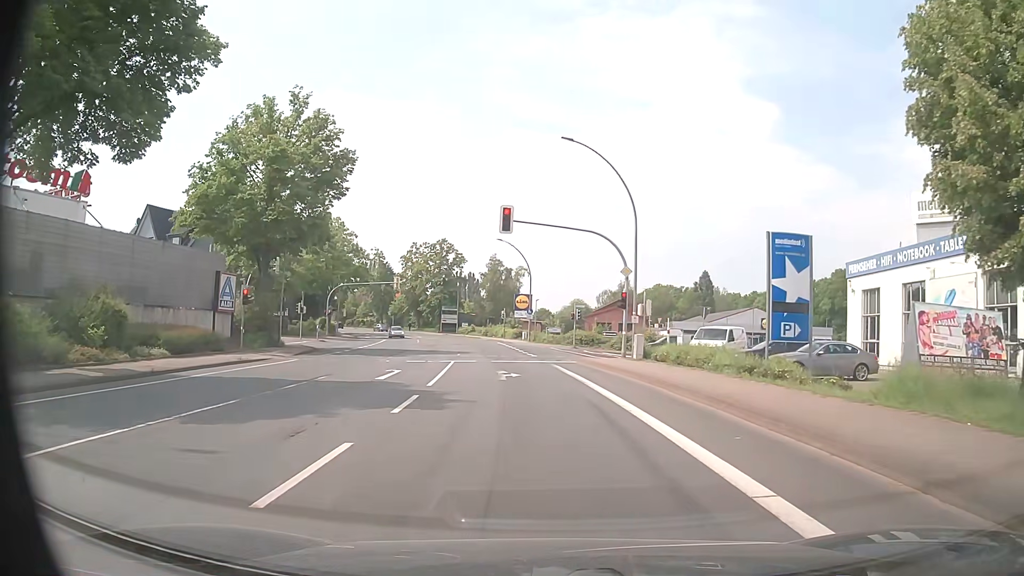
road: primary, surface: asphalt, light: Day
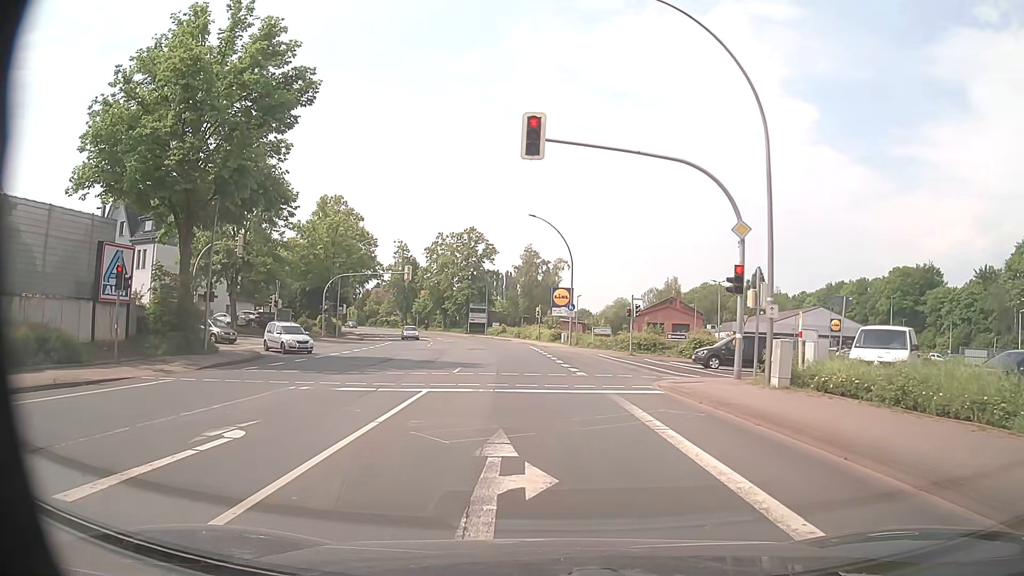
(-0.2, +13.9) m; -3°
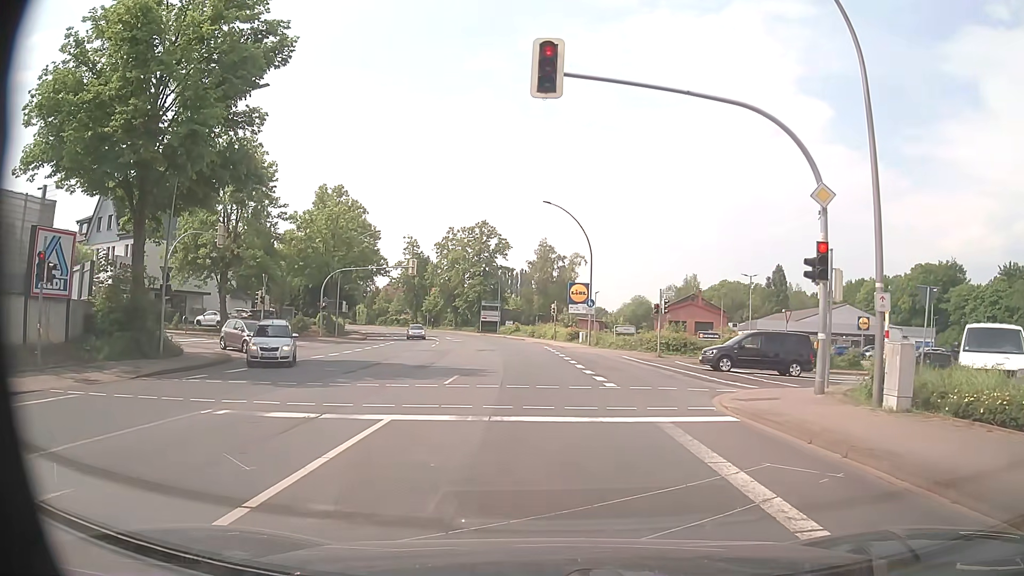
(0.0, +4.7) m; -1°
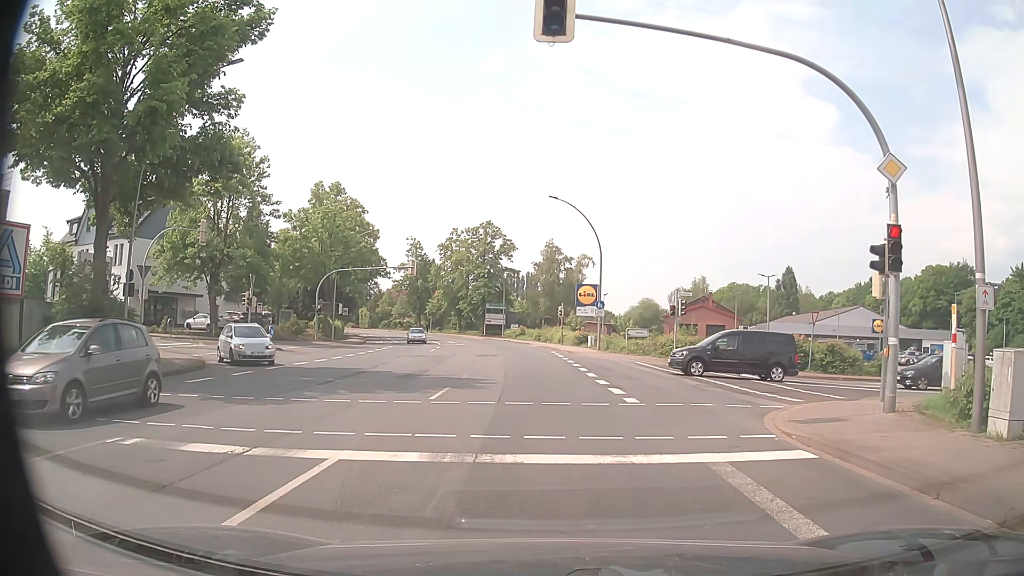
(0.0, +2.7) m; +1°
(0, +10) (-1, +20) (-1, +30) (-2, +40) (-4, +50) (-5, +60) (-8, +69) (-10, +79) (-14, +88) (-18, +98) m
